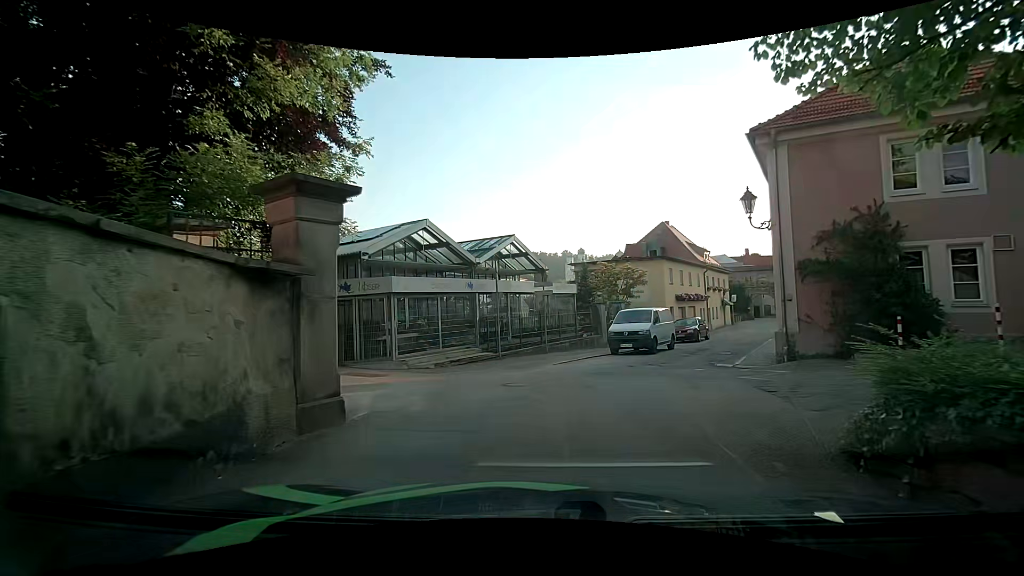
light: Day
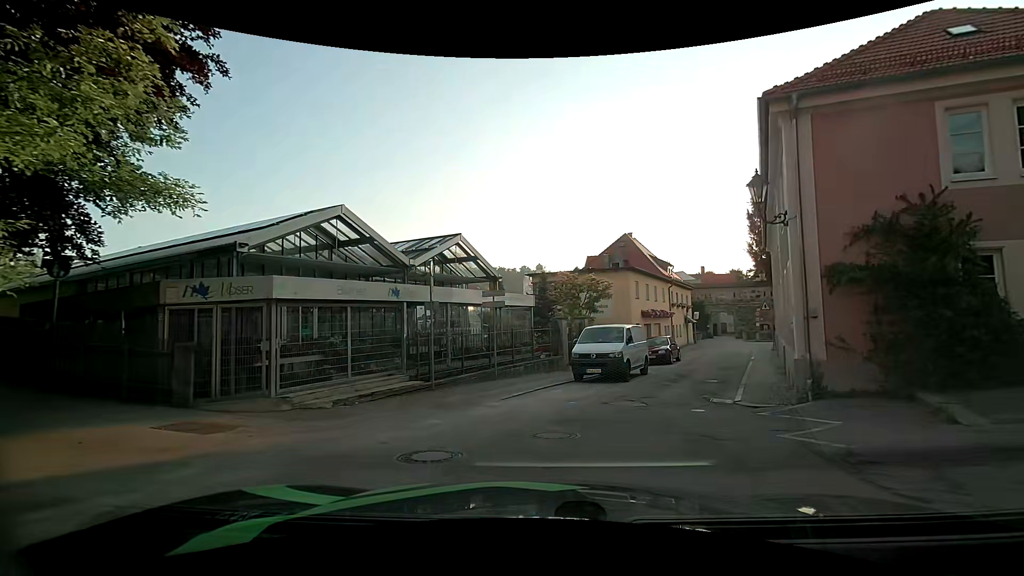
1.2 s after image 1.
(+0.2, +4.2) m; +6°
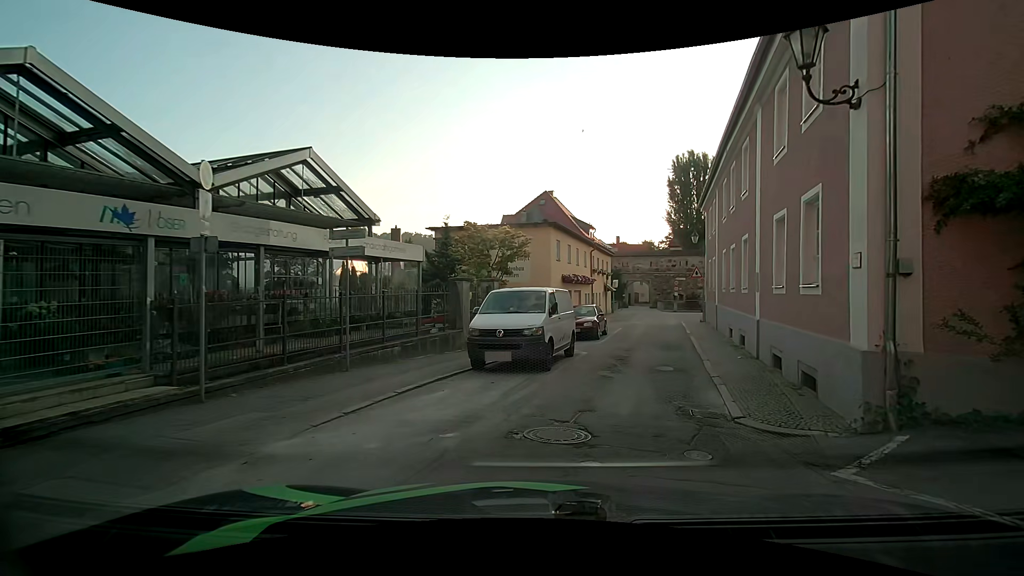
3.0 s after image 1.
(+0.5, +5.9) m; +10°
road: residential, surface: asphalt
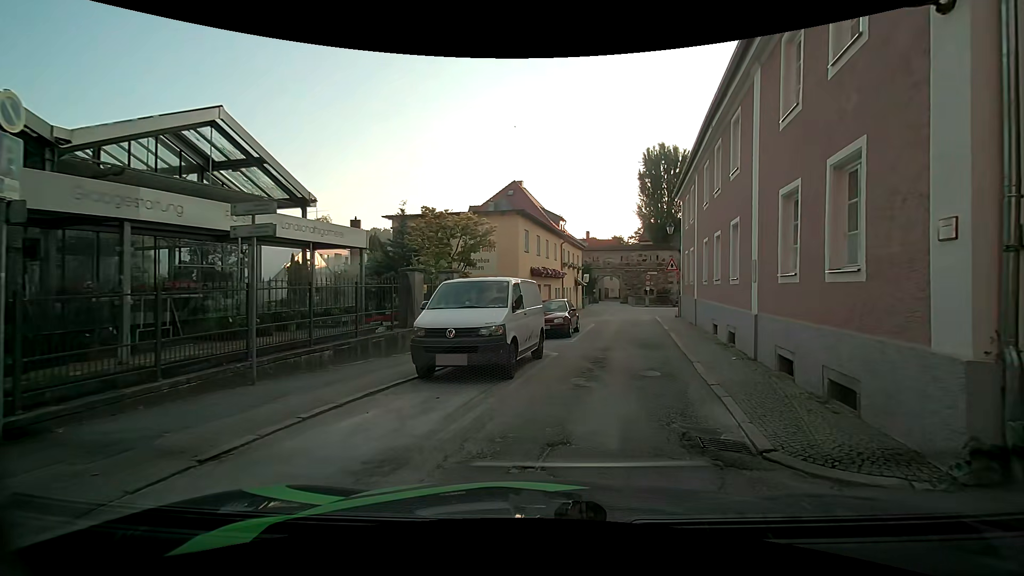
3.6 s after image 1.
(0.0, +2.2) m; +4°
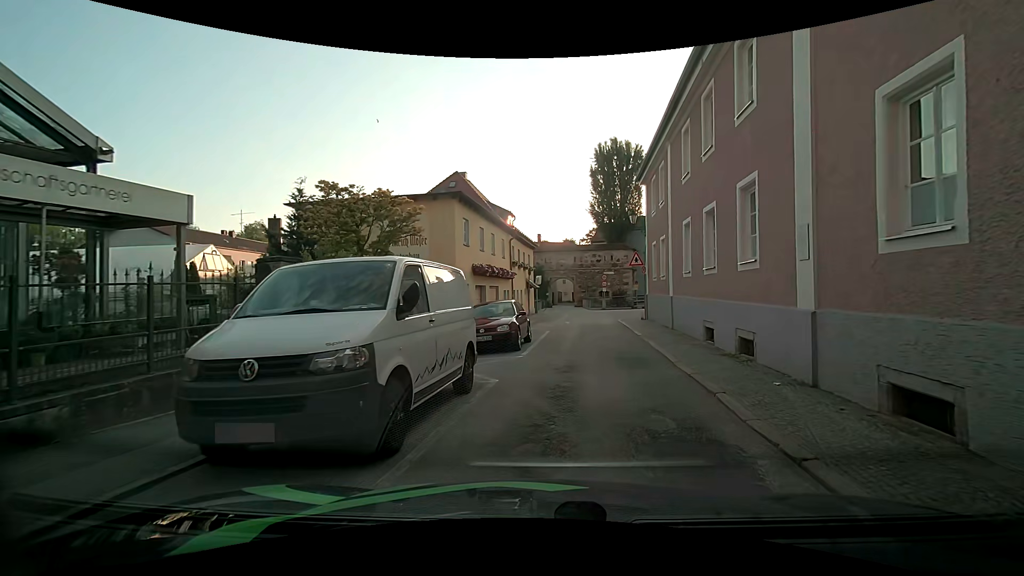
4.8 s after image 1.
(+0.2, +4.7) m; +5°
